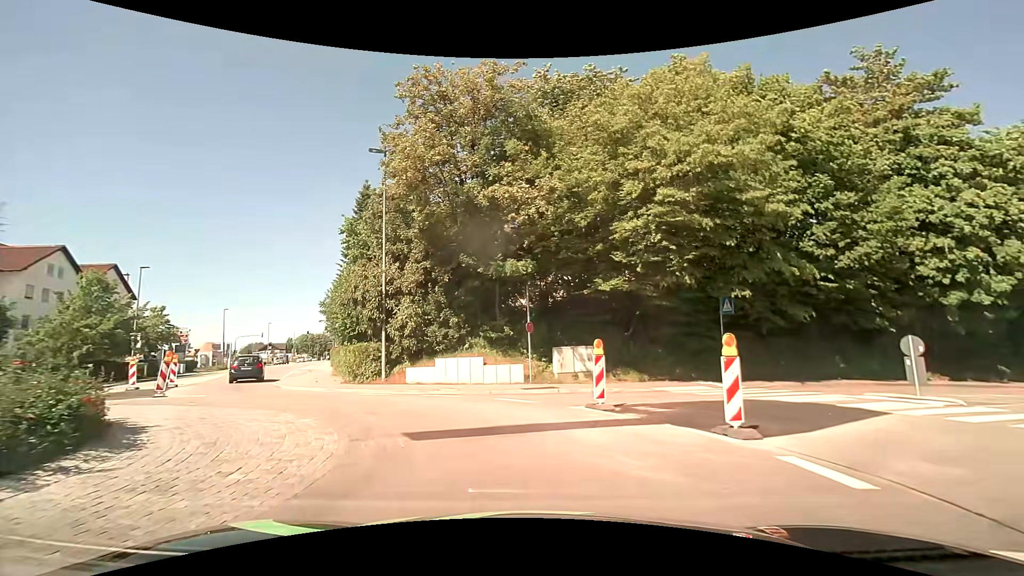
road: tertiary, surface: asphalt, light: Day
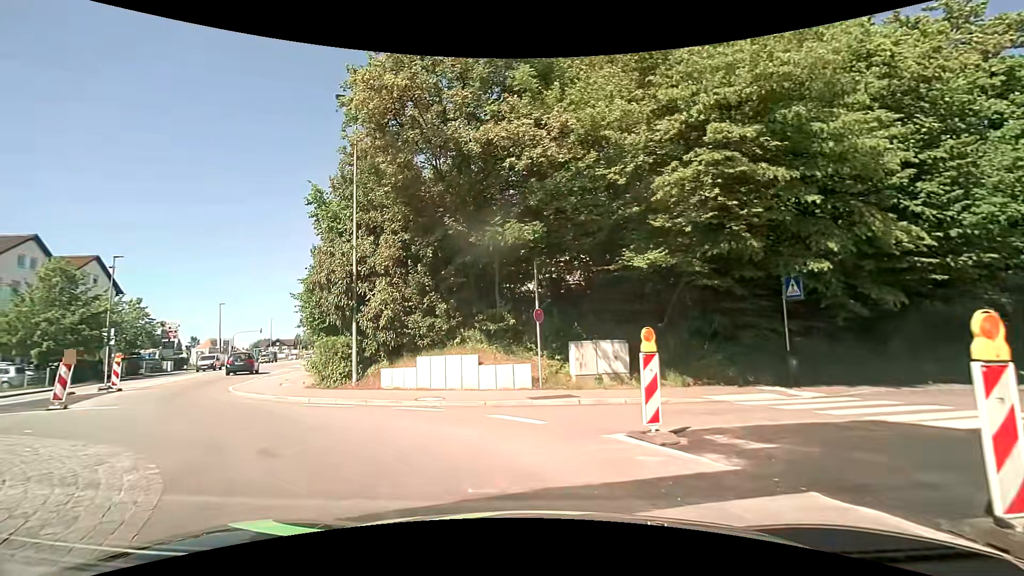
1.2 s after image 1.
(0.0, +4.6) m; -1°
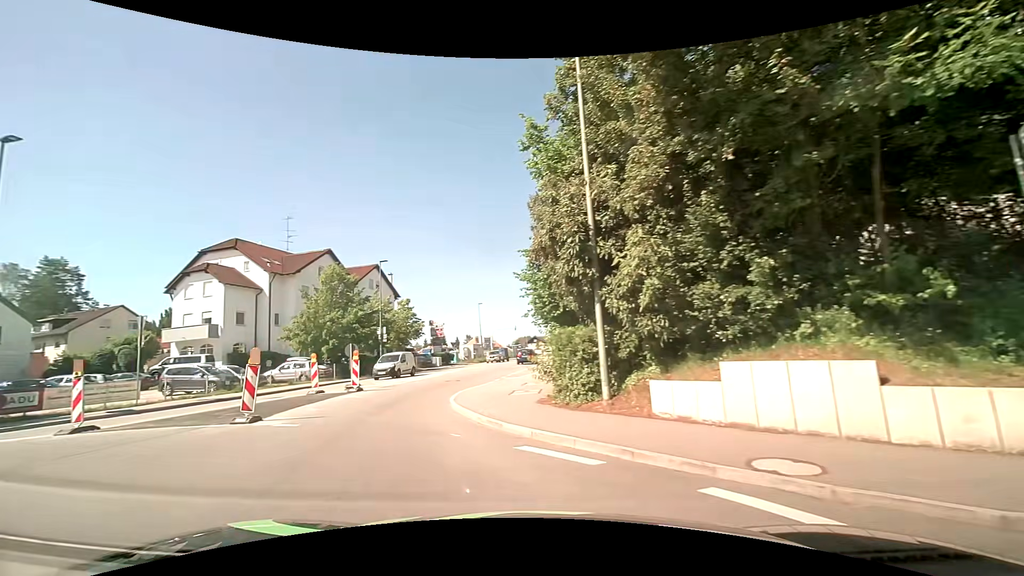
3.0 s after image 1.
(-1.4, +6.9) m; -28°
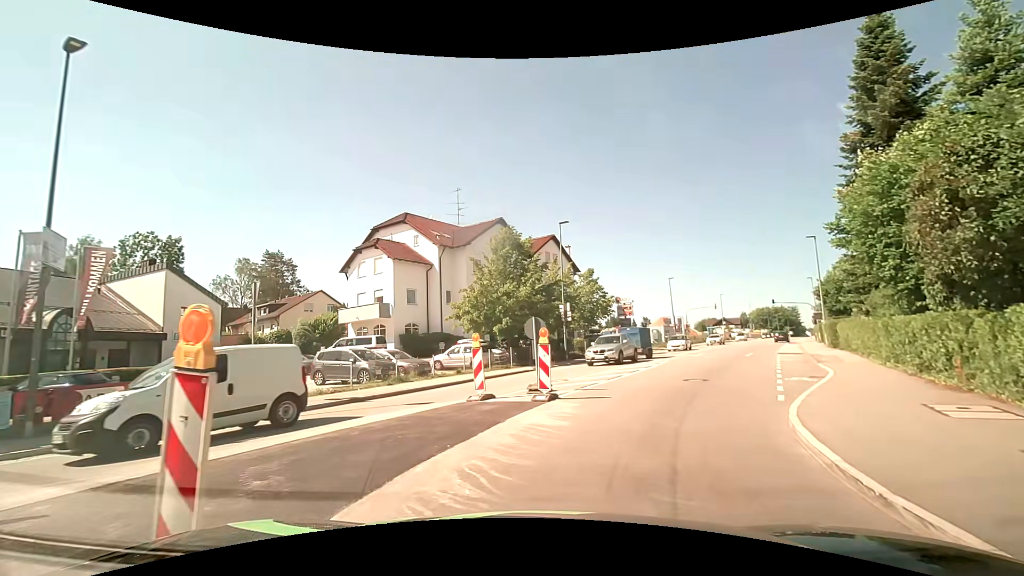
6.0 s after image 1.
(-2.9, +9.3) m; -20°
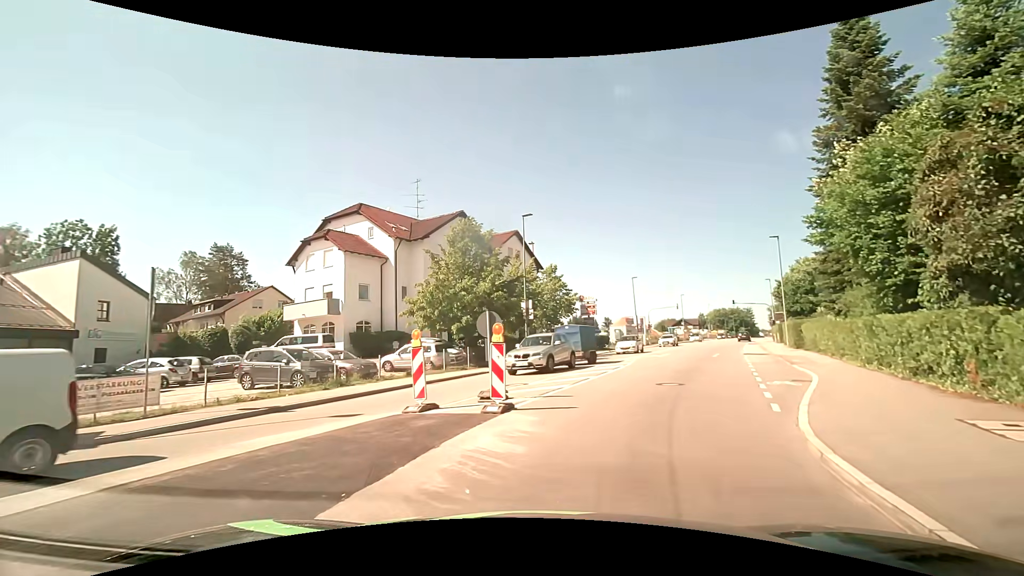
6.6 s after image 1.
(+0.1, +2.2) m; +4°
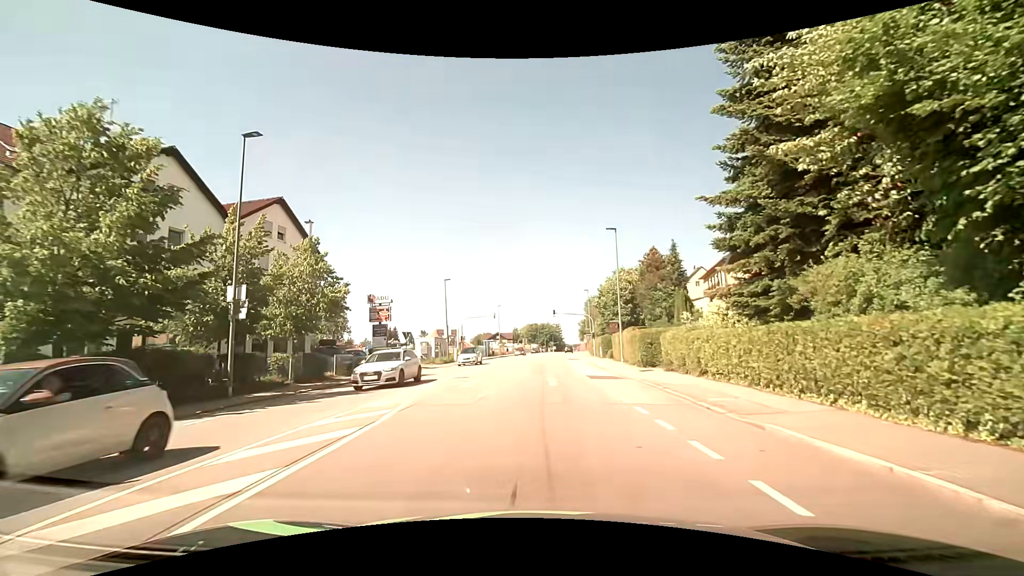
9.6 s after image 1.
(+3.3, +14.0) m; +21°
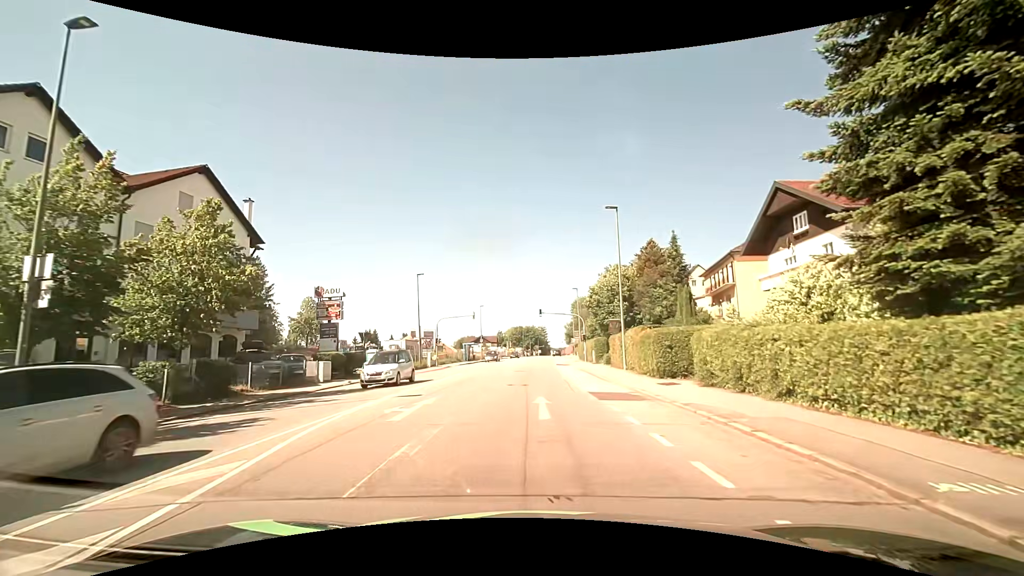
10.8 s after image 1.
(+0.2, +7.1) m; +2°
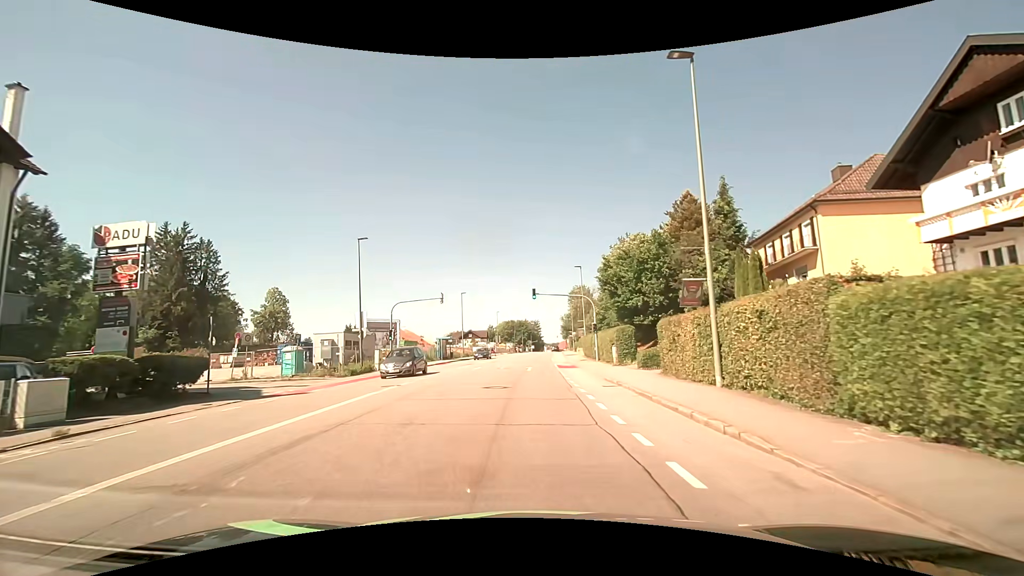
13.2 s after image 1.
(+0.2, +16.5) m; +1°
(0, +10) (0, +20) (0, +30) (0, +40) (+1, +50) (+2, +60) (+2, +70) (+2, +80) (+3, +90) (+3, +100) m
